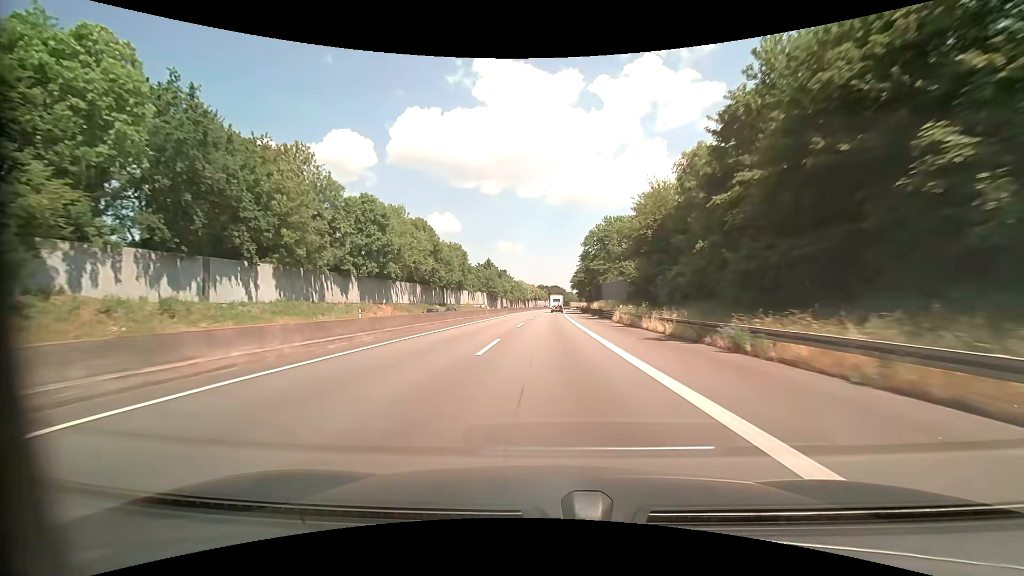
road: motorway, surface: asphalt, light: Day
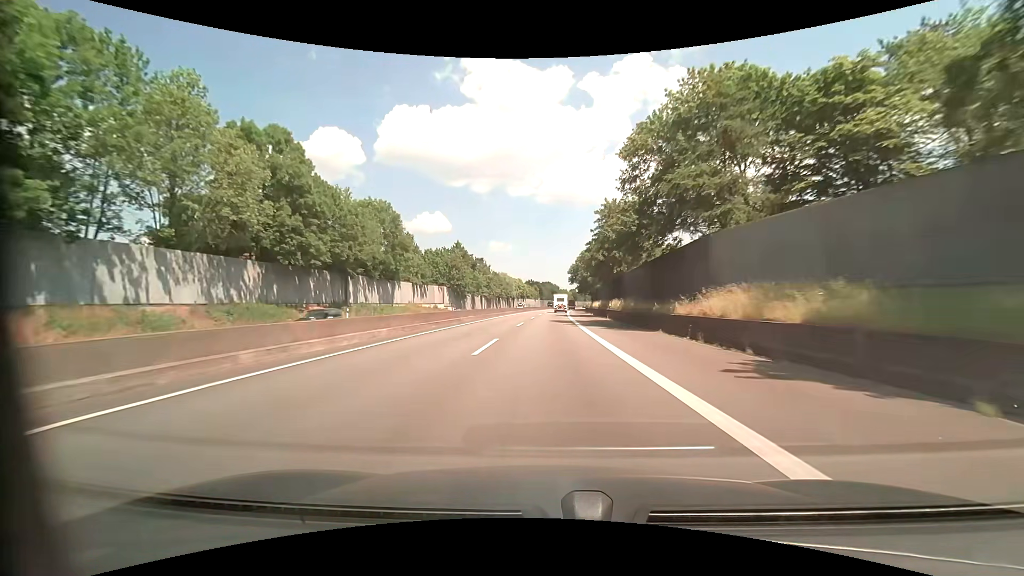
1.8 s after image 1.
(+0.6, +53.9) m; +1°
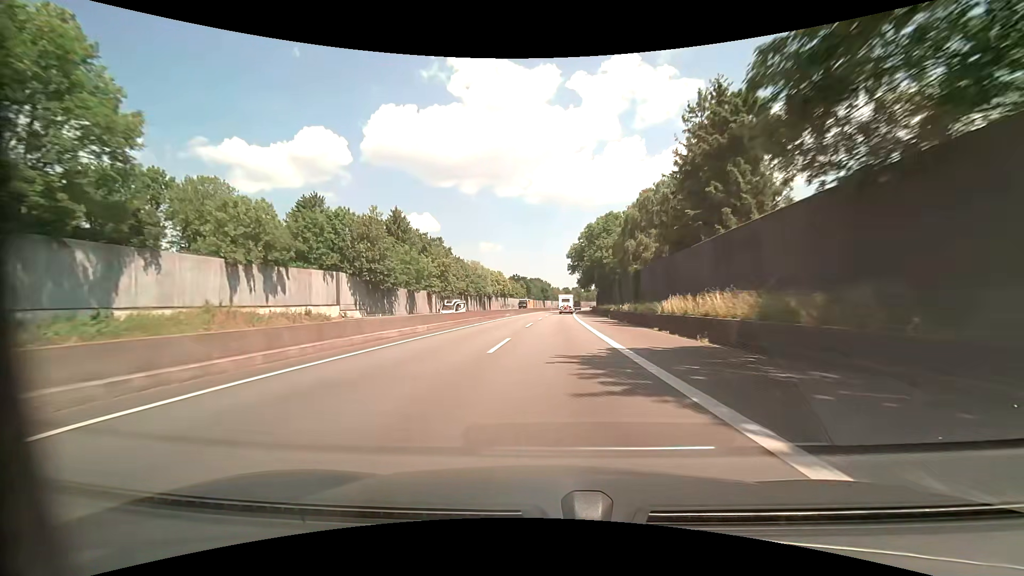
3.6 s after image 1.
(+0.5, +52.8) m; +1°
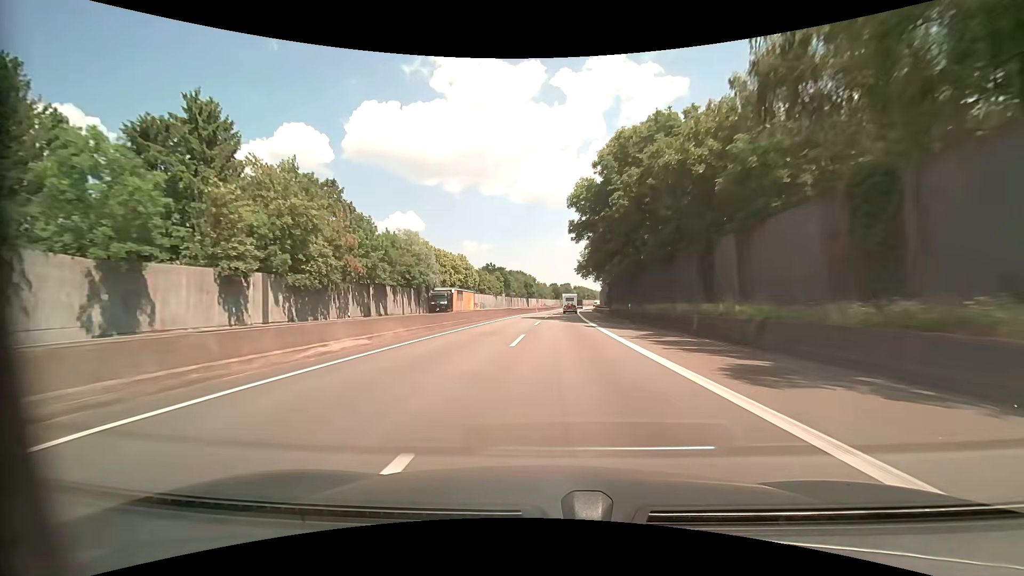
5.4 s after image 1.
(+0.7, +51.8) m; +2°
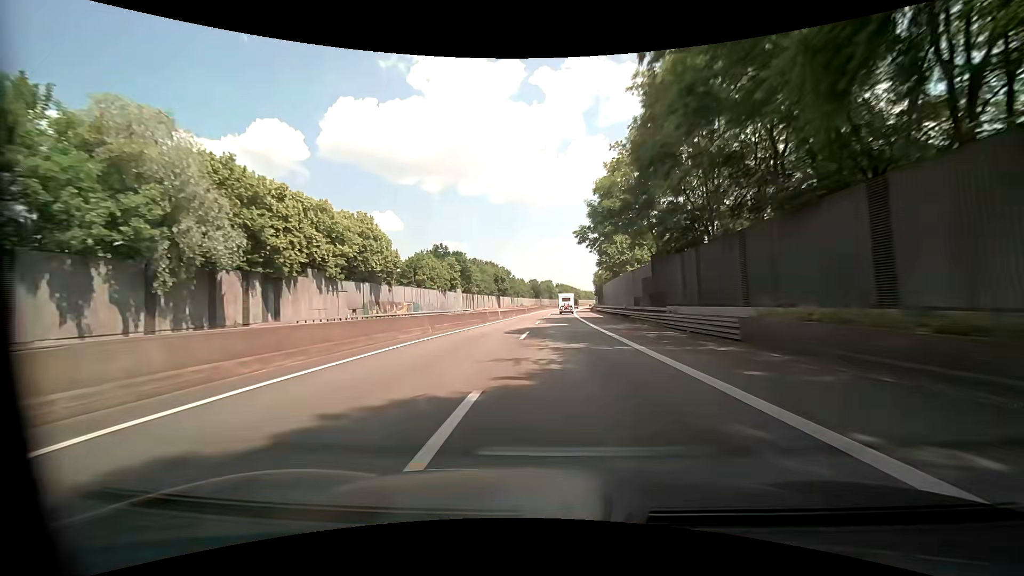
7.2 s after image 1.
(+0.9, +50.5) m; +2°
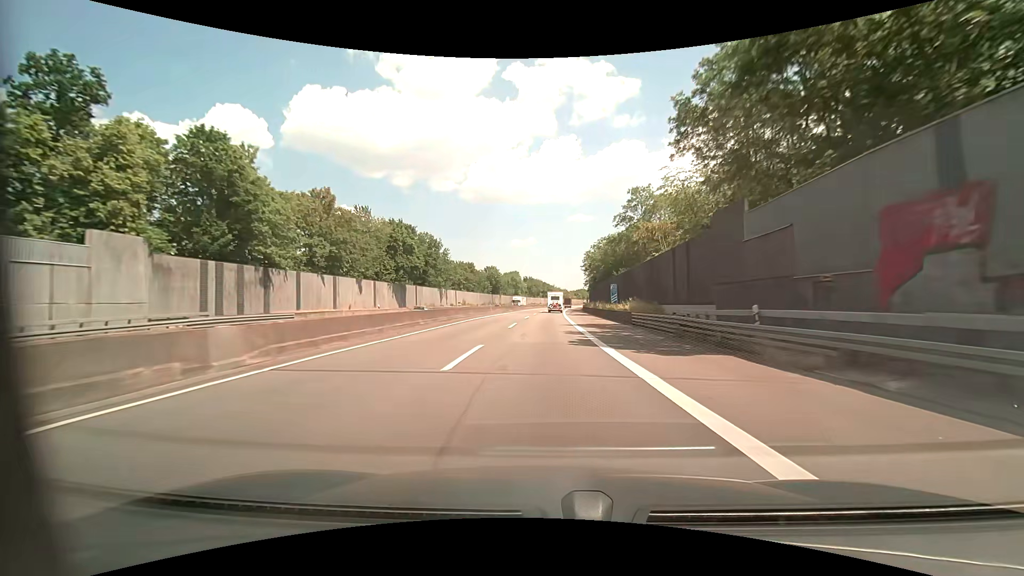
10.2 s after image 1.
(+2.6, +81.2) m; +3°
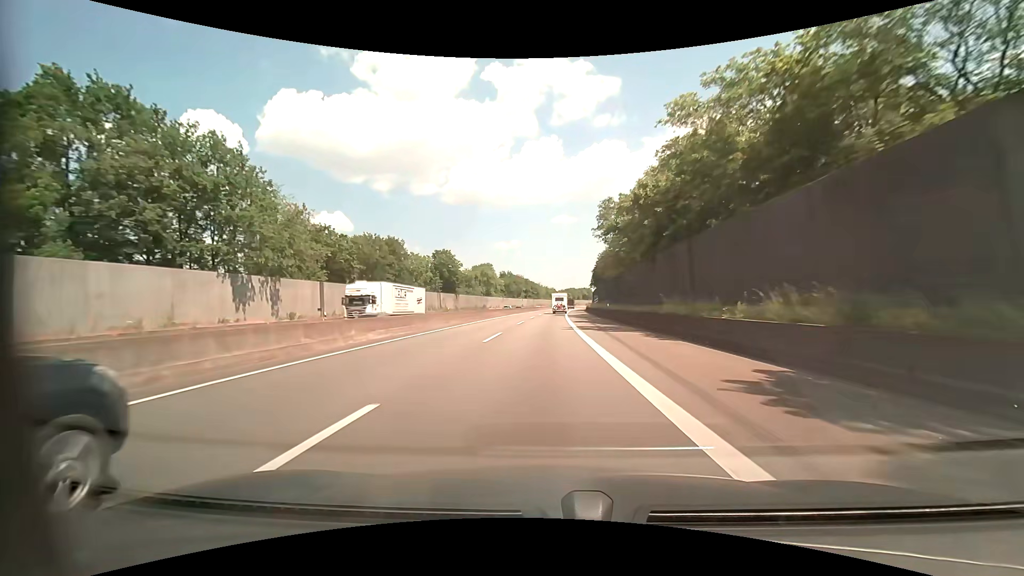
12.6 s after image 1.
(+0.8, +63.1) m; +2°
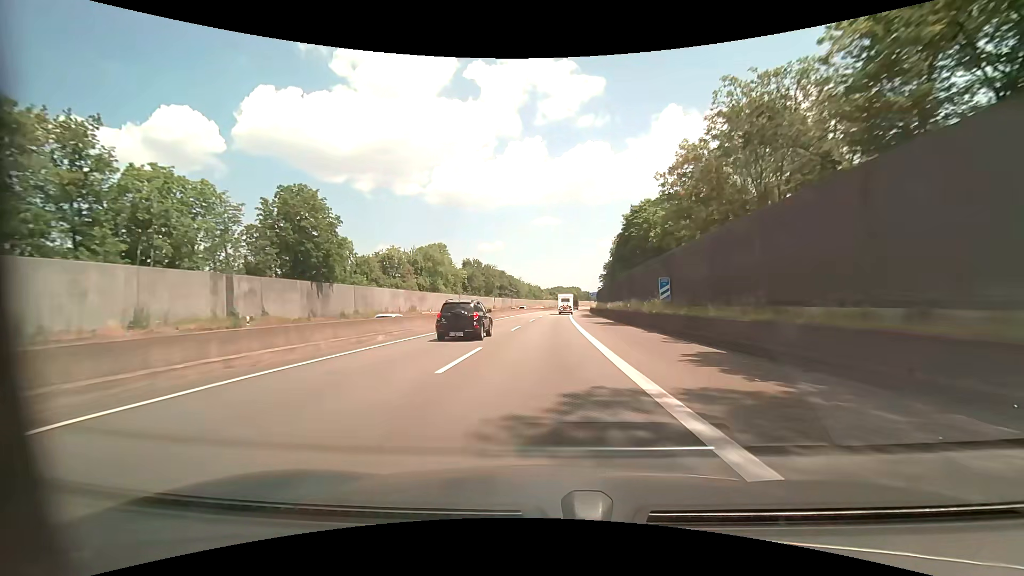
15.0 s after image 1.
(+0.9, +62.4) m; +2°
(0, +10) (0, +20) (0, +30) (+1, +40) (+1, +50) (+2, +60) (+2, +70) (+3, +80) (+3, +90) (+4, +100) m
